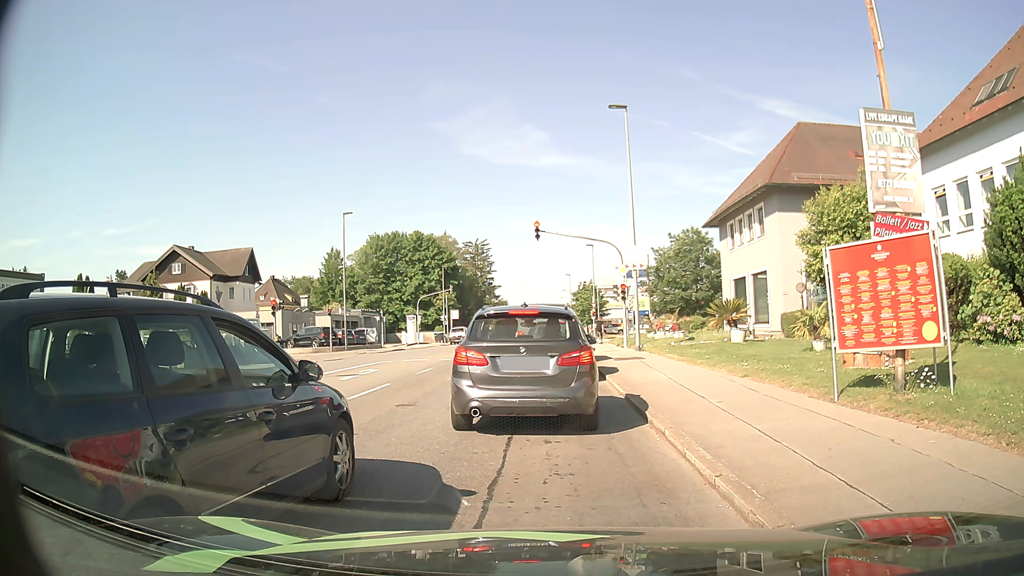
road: tertiary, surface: asphalt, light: Day
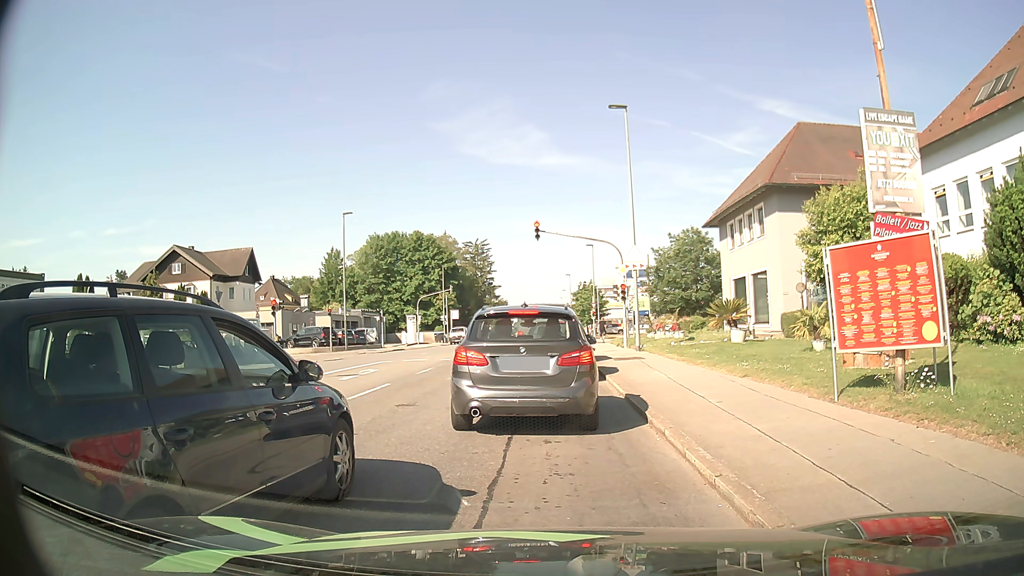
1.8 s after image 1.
(0.0, 0.0) m; 0°
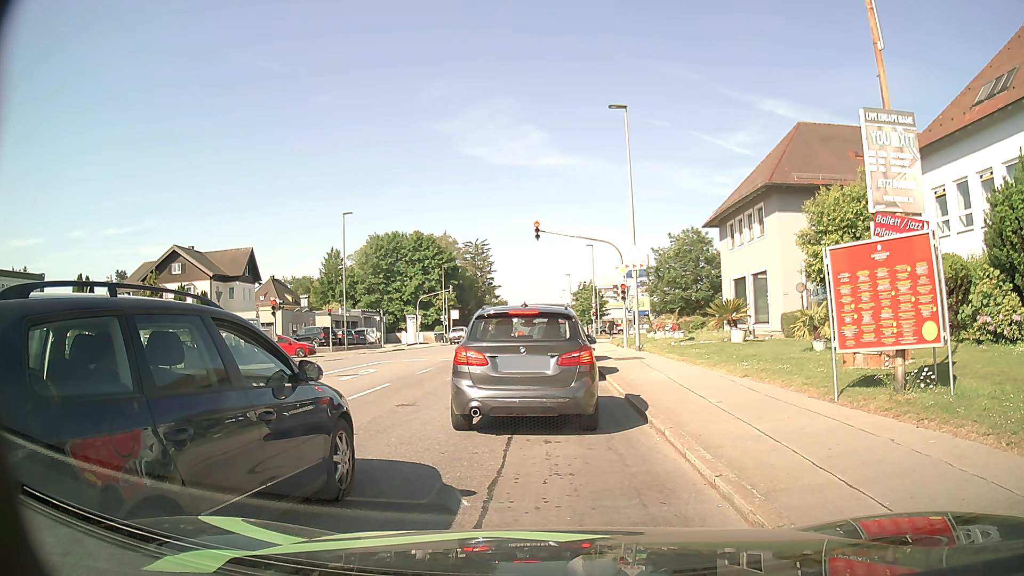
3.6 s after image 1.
(0.0, 0.0) m; 0°
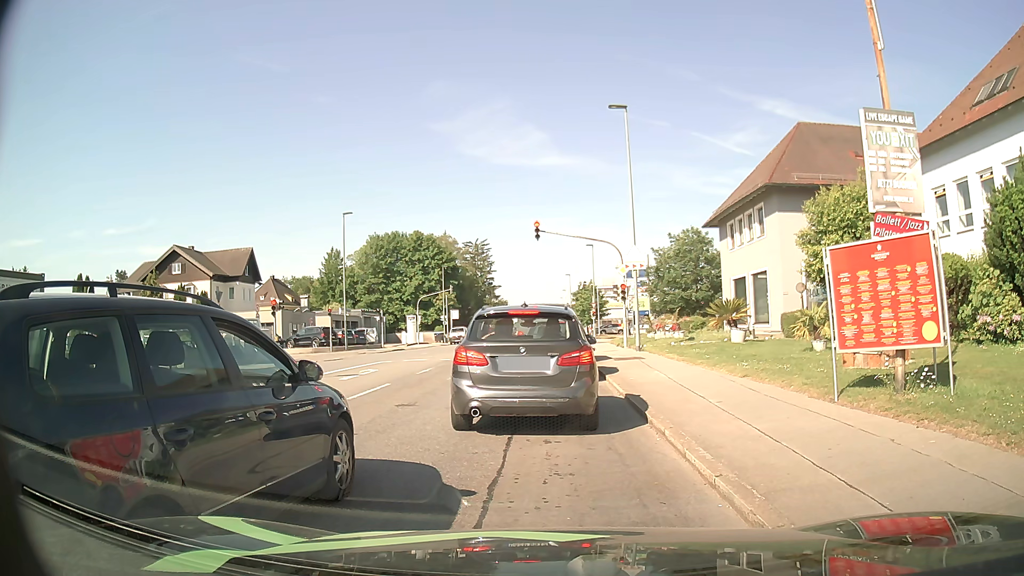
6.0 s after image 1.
(0.0, 0.0) m; 0°
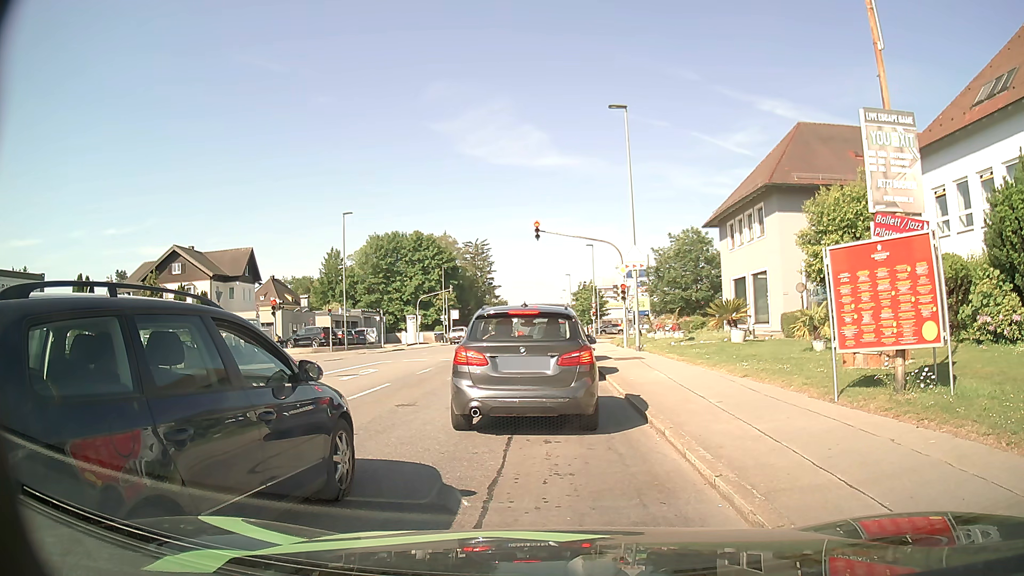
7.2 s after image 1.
(0.0, 0.0) m; 0°
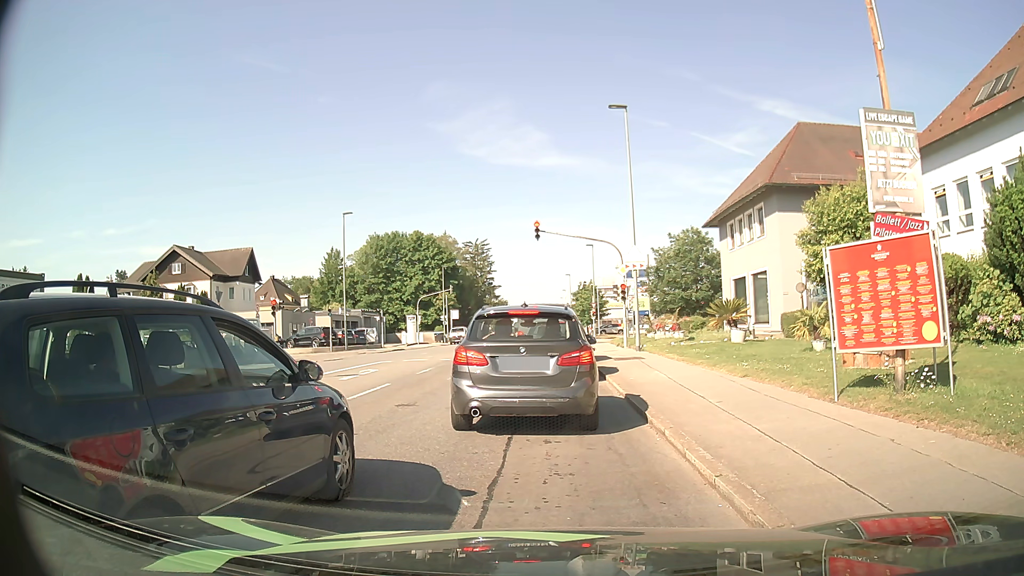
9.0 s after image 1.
(0.0, 0.0) m; 0°
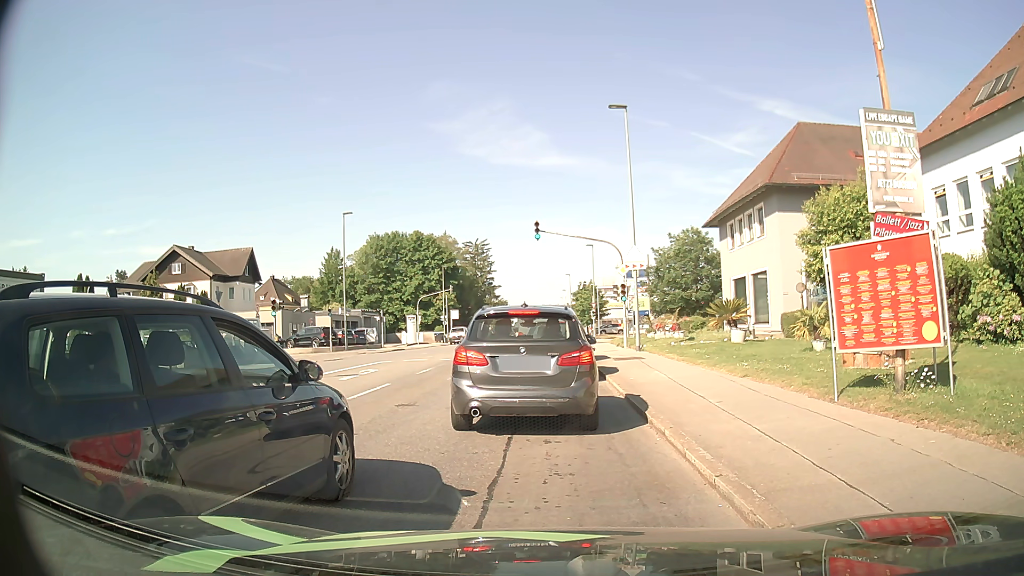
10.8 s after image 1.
(0.0, 0.0) m; 0°
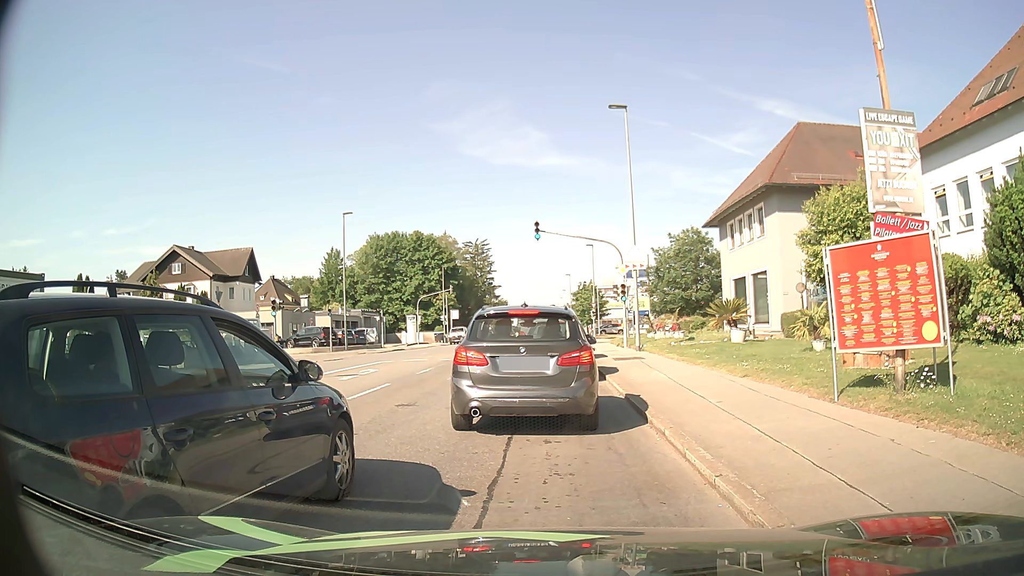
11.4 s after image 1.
(0.0, 0.0) m; 0°
(0, +10) (0, +20) (0, +30) (0, +40) (0, +50) (0, +60) (0, +70) (0, +80) (0, +90) (0, +100) m
